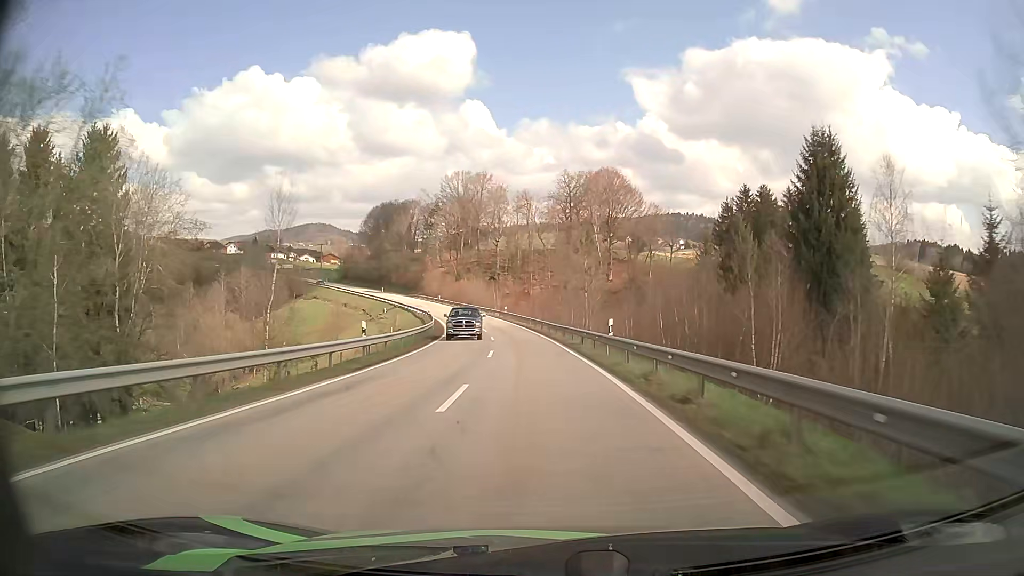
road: secondary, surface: asphalt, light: Day
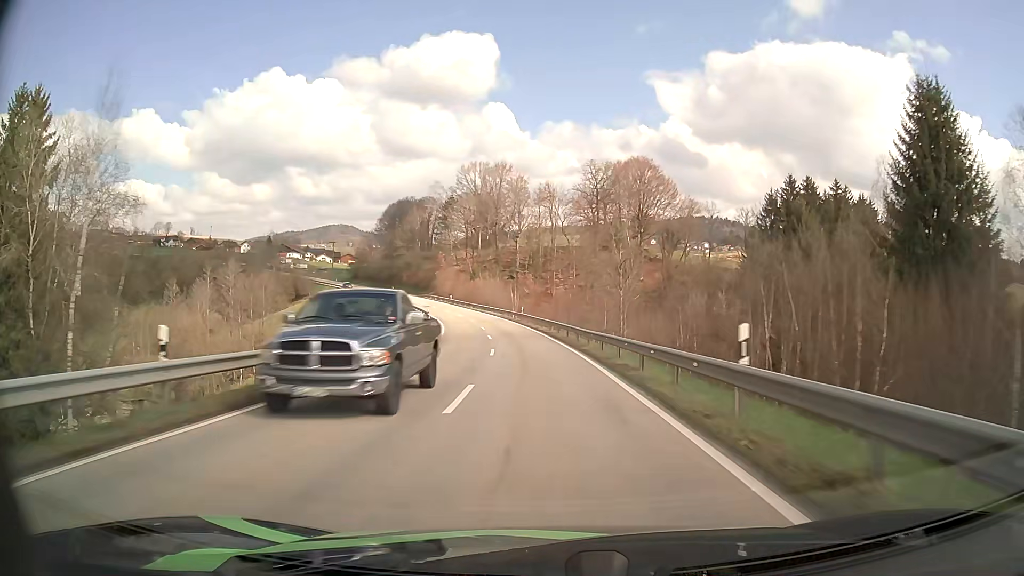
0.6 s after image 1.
(-0.2, +13.6) m; -2°
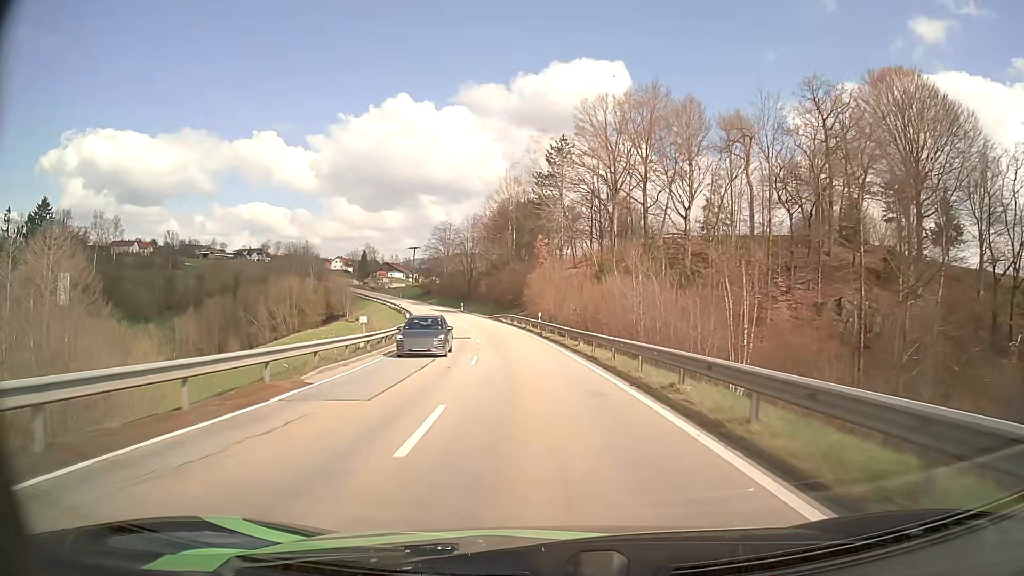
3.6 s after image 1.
(-6.8, +67.9) m; -12°
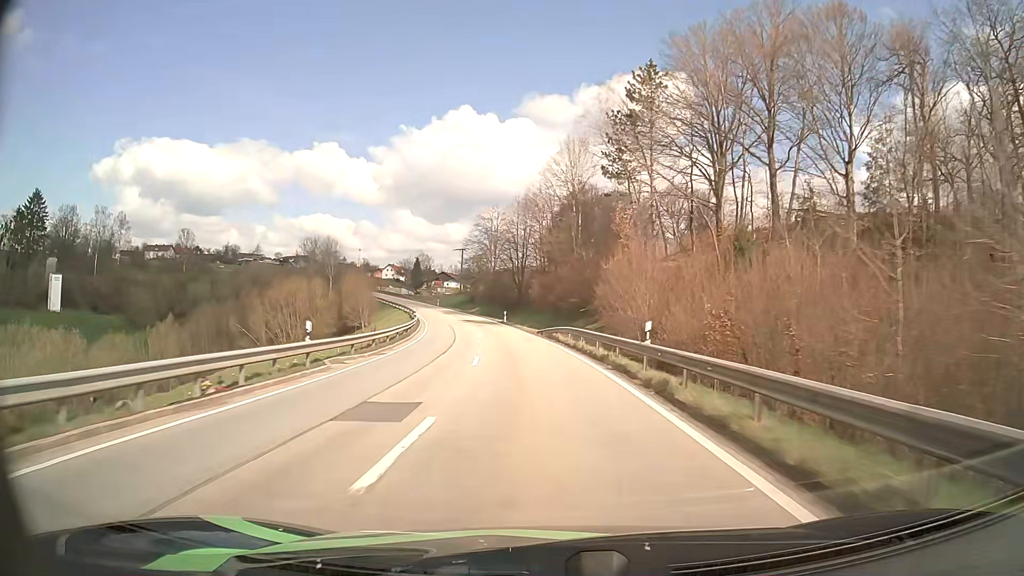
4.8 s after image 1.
(-1.3, +28.0) m; -6°
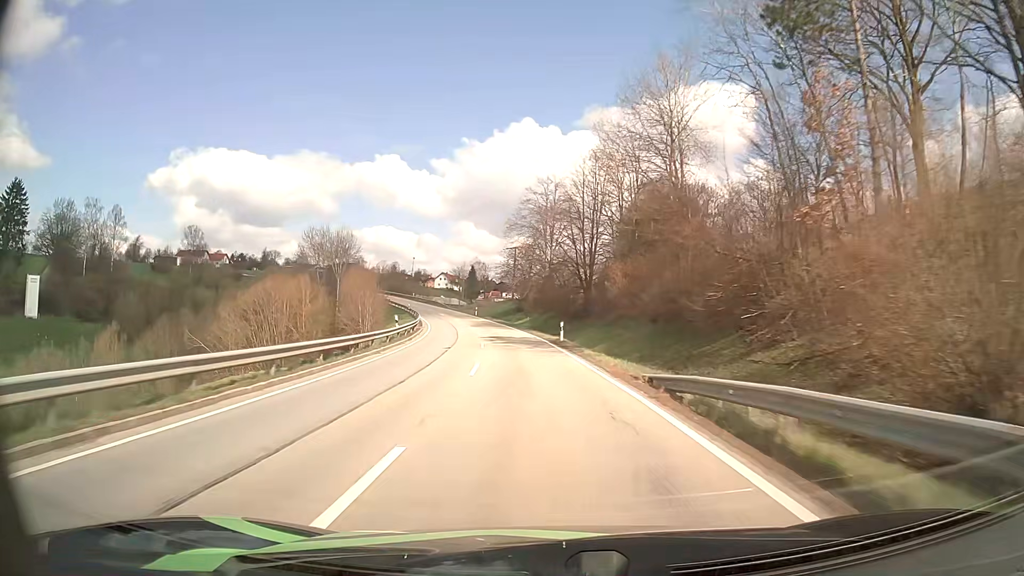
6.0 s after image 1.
(-1.4, +29.1) m; -5°
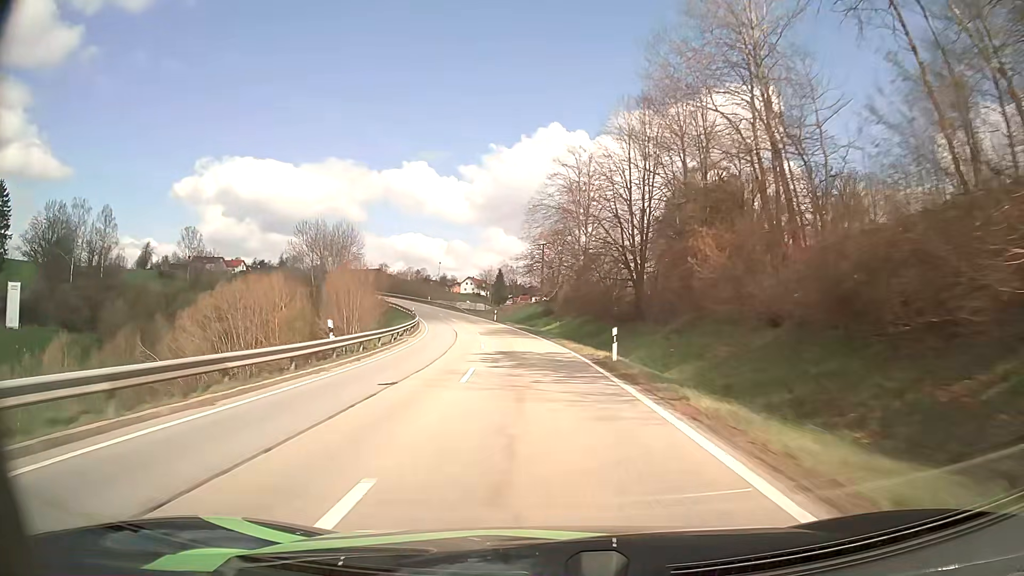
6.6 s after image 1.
(-0.3, +14.9) m; -3°
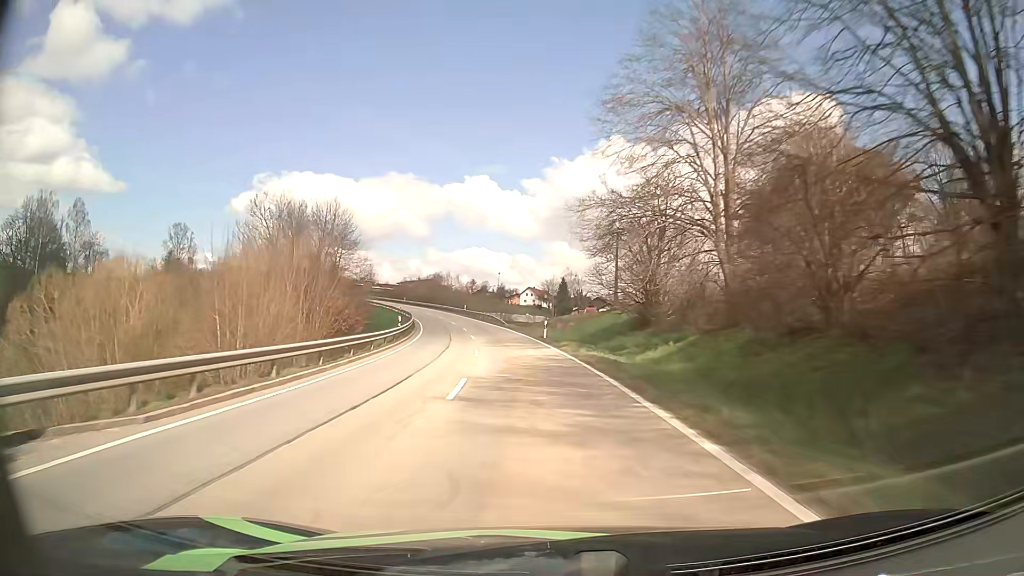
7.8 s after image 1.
(-1.4, +30.2) m; -5°
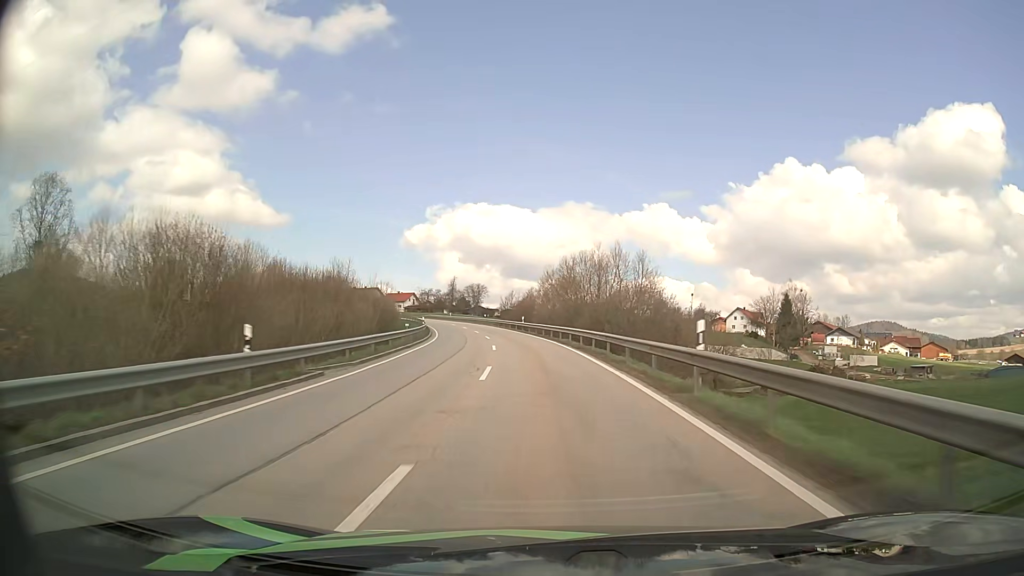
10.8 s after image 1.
(-10.3, +75.4) m; -16°
(0, +10) (-1, +20) (-1, +30) (-3, +40) (-4, +50) (-6, +60) (-8, +69) (-10, +79) (-12, +89) (-15, +98) m
